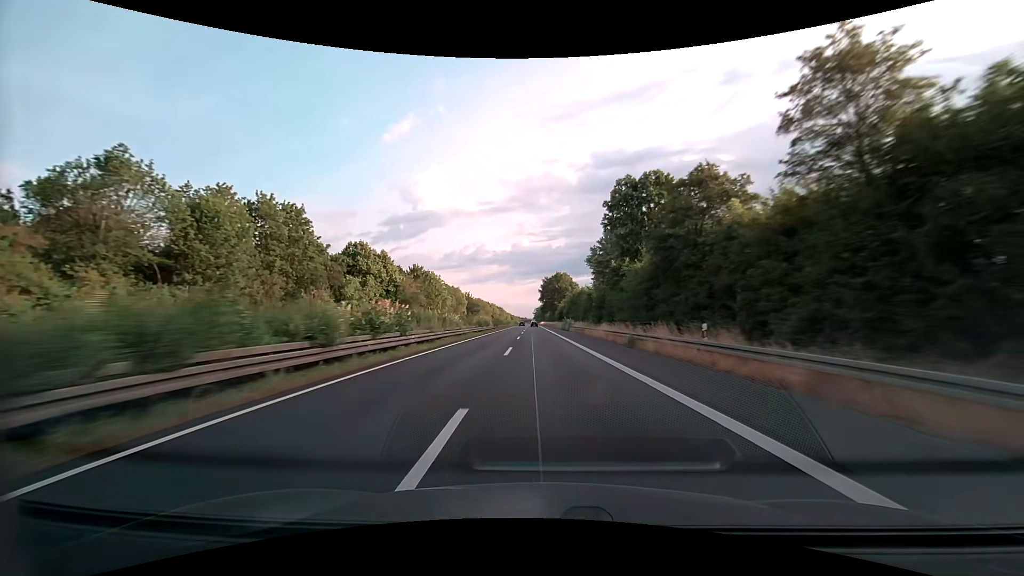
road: trunk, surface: asphalt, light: Day
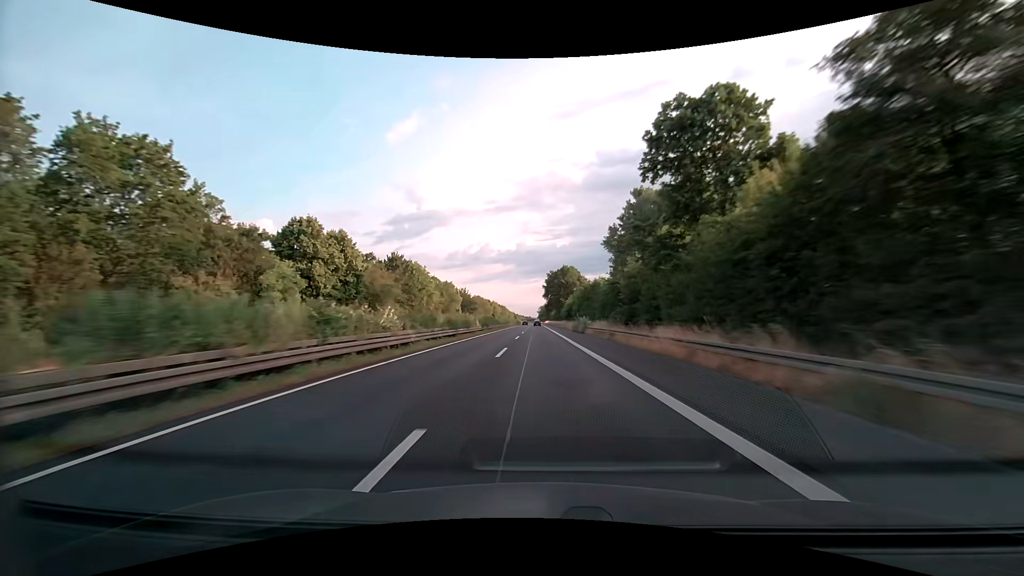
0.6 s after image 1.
(-0.1, +19.3) m; 0°
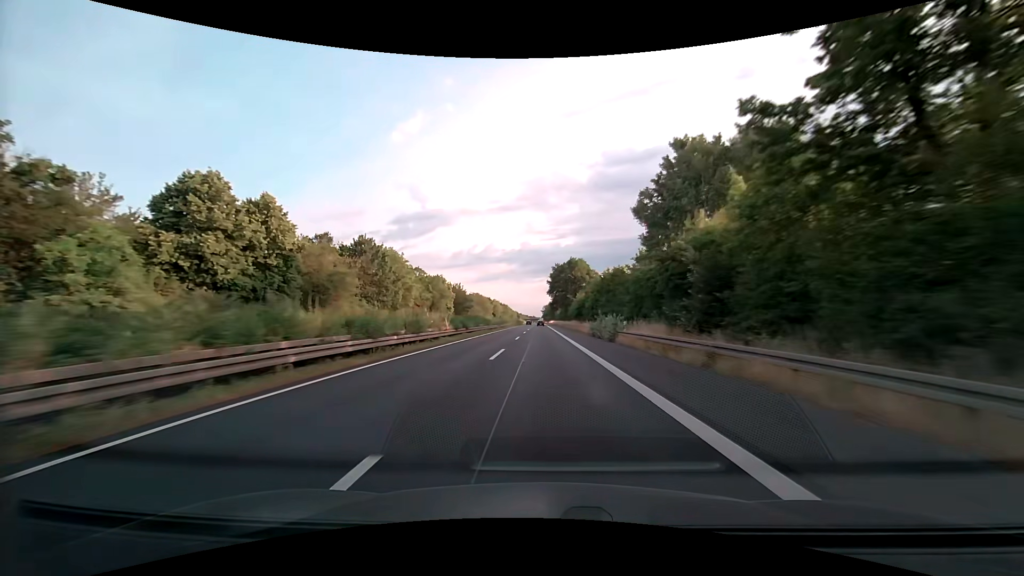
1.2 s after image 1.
(-0.1, +19.2) m; -1°
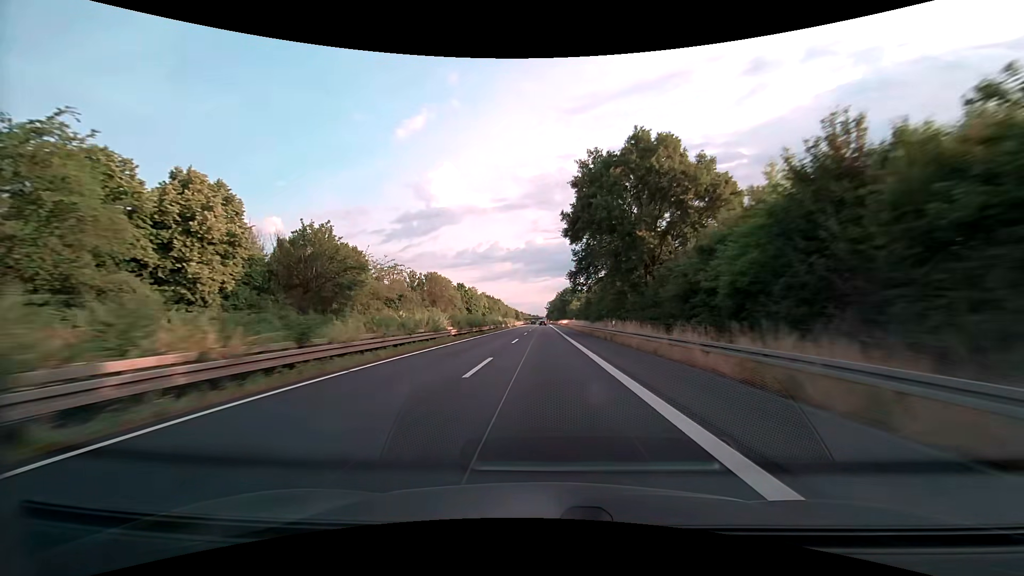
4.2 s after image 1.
(-0.5, +95.0) m; 0°
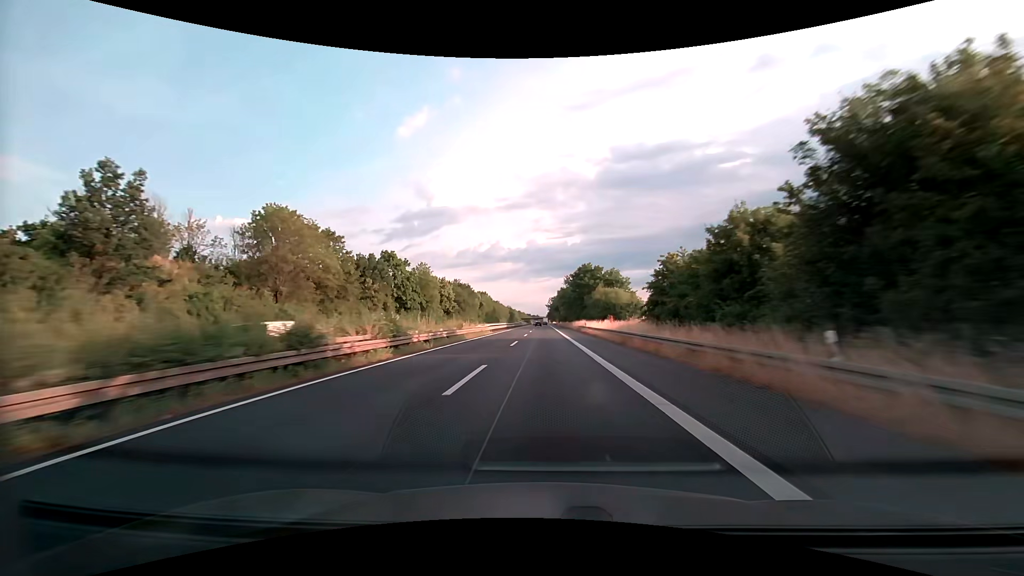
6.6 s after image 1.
(-0.1, +74.6) m; 0°
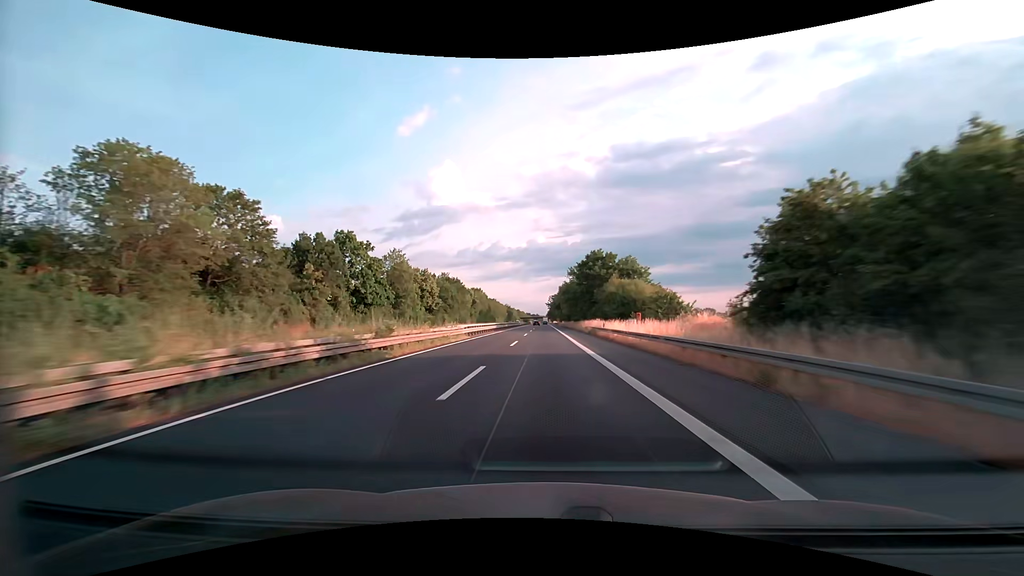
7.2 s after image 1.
(0.0, +18.5) m; 0°
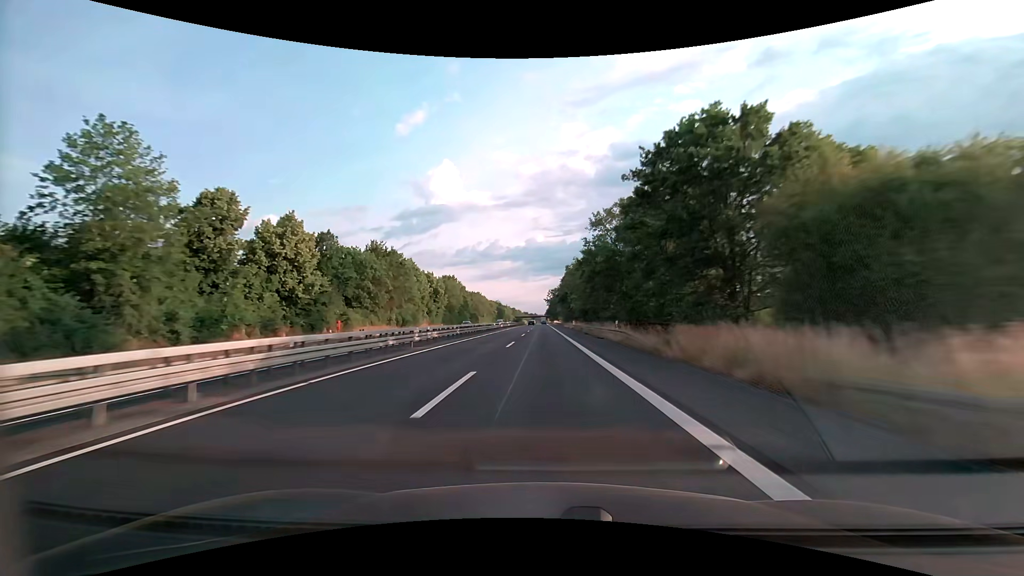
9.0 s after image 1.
(+0.1, +55.4) m; 0°
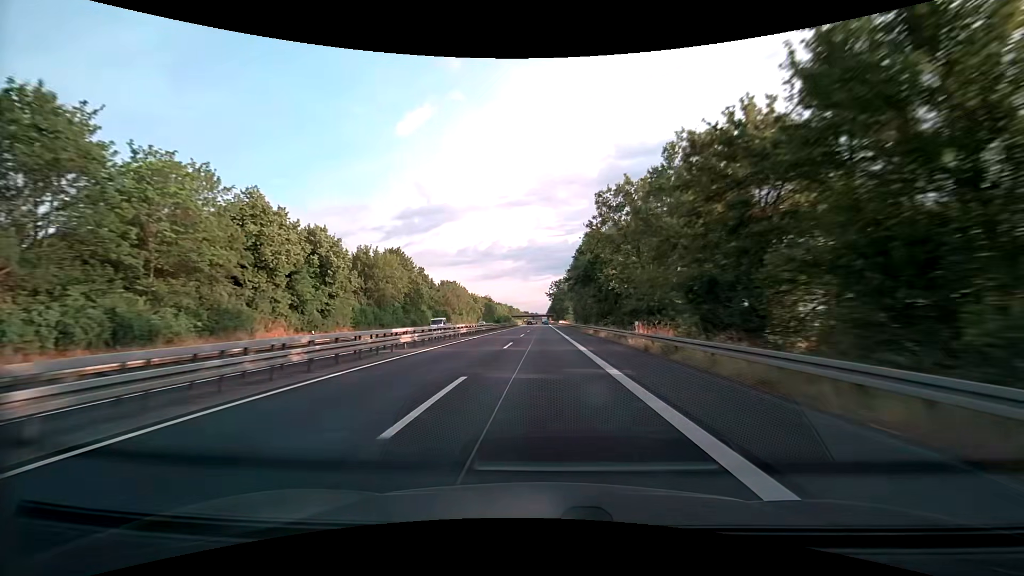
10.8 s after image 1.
(+0.1, +55.1) m; 0°
(0, +10) (0, +20) (0, +30) (0, +40) (0, +50) (0, +60) (0, +70) (0, +80) (0, +90) (0, +100) m
